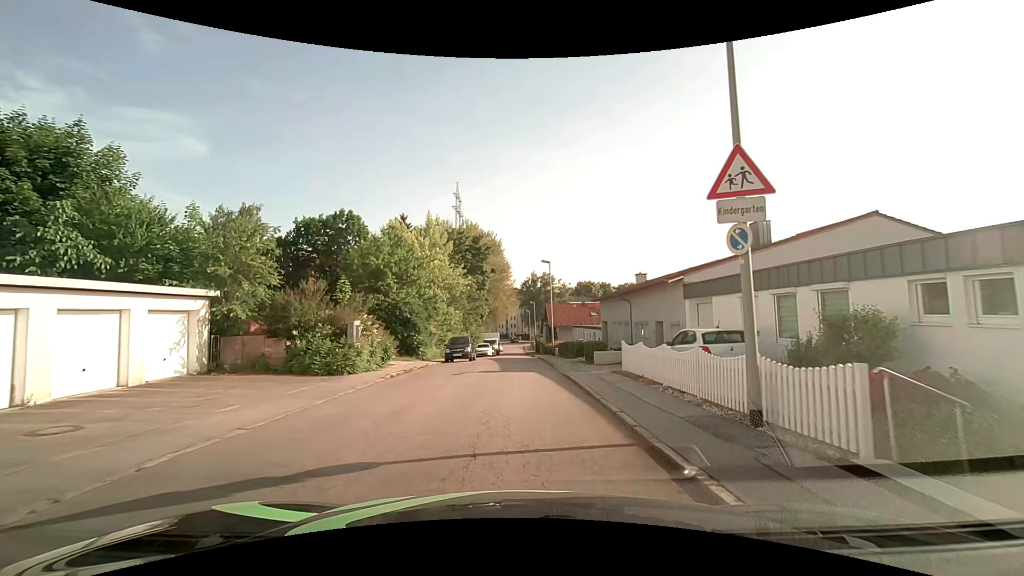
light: Day
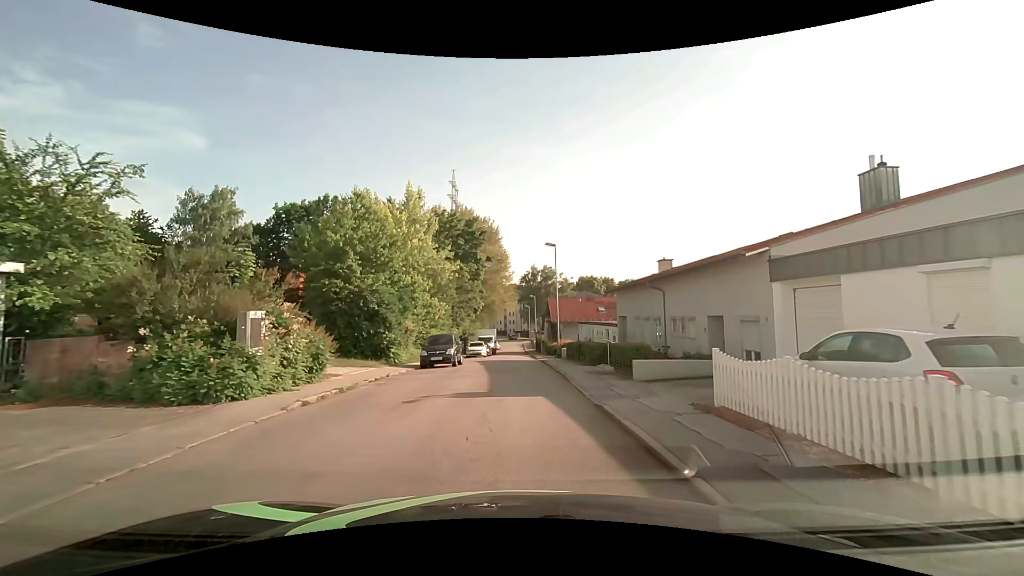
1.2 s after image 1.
(+0.1, +7.2) m; 0°
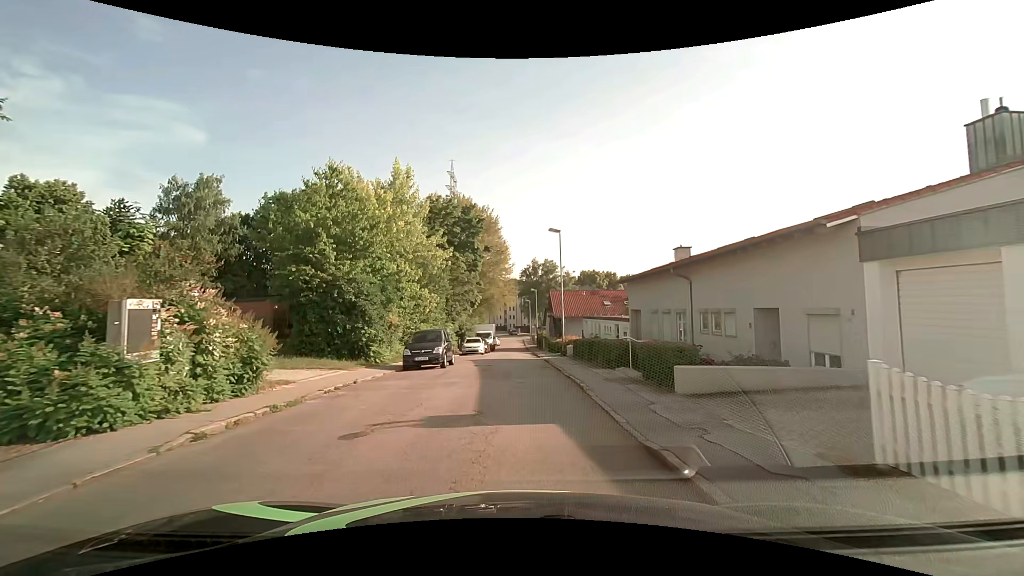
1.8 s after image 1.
(0.0, +3.6) m; 0°
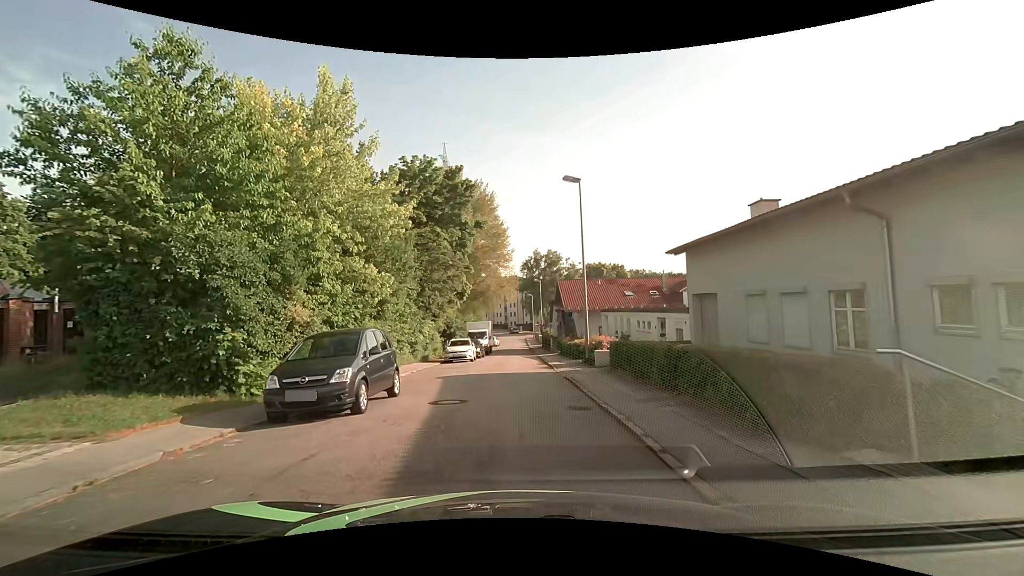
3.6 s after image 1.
(+0.1, +10.7) m; 0°
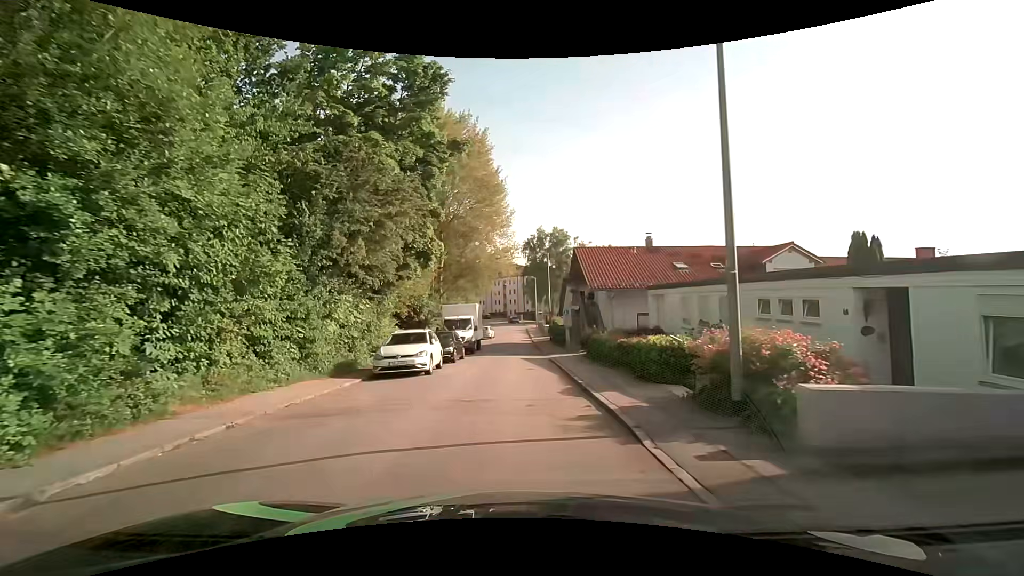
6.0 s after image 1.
(+0.1, +14.8) m; 0°
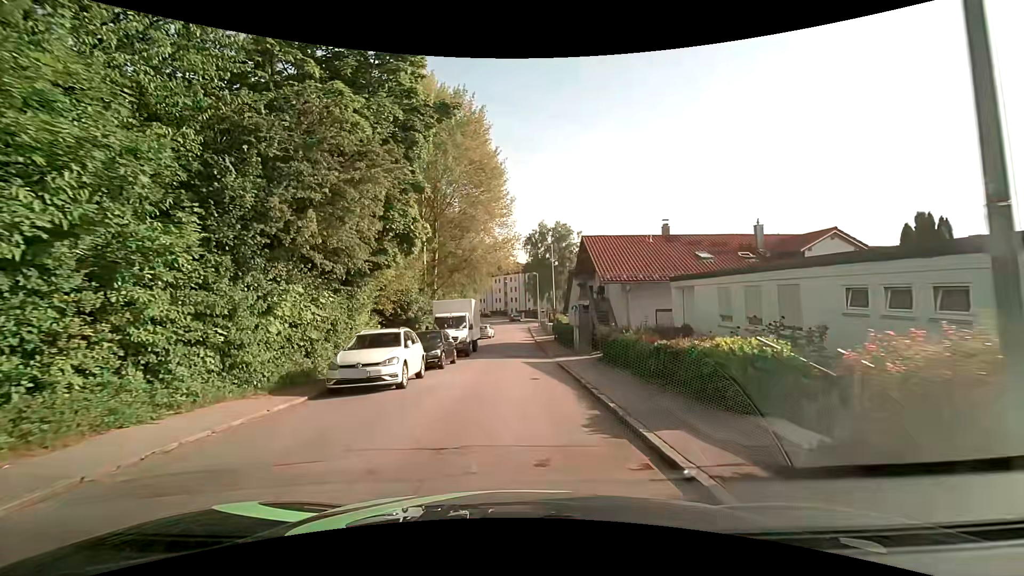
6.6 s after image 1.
(0.0, +3.9) m; 0°
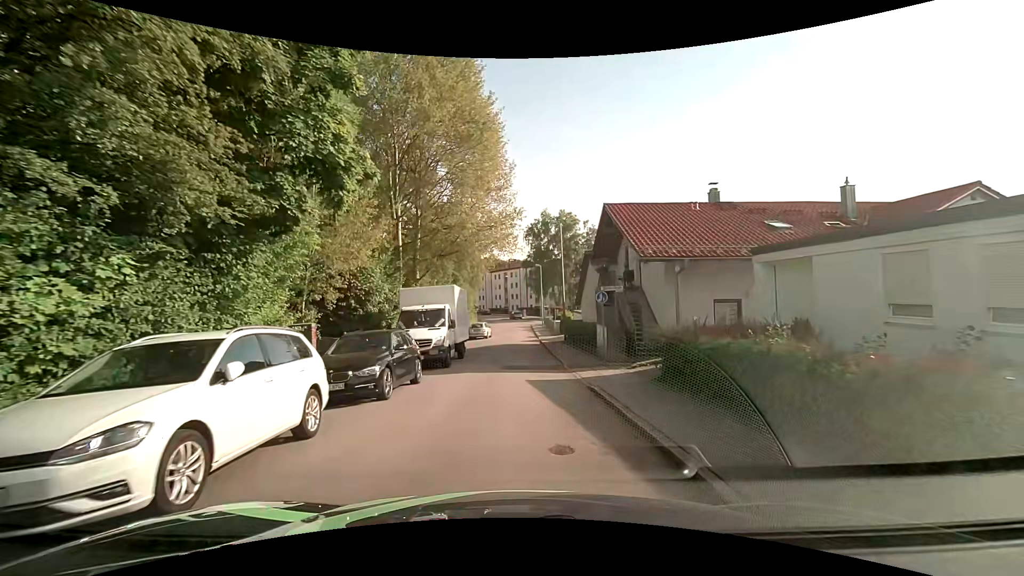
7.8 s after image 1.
(0.0, +7.9) m; -1°
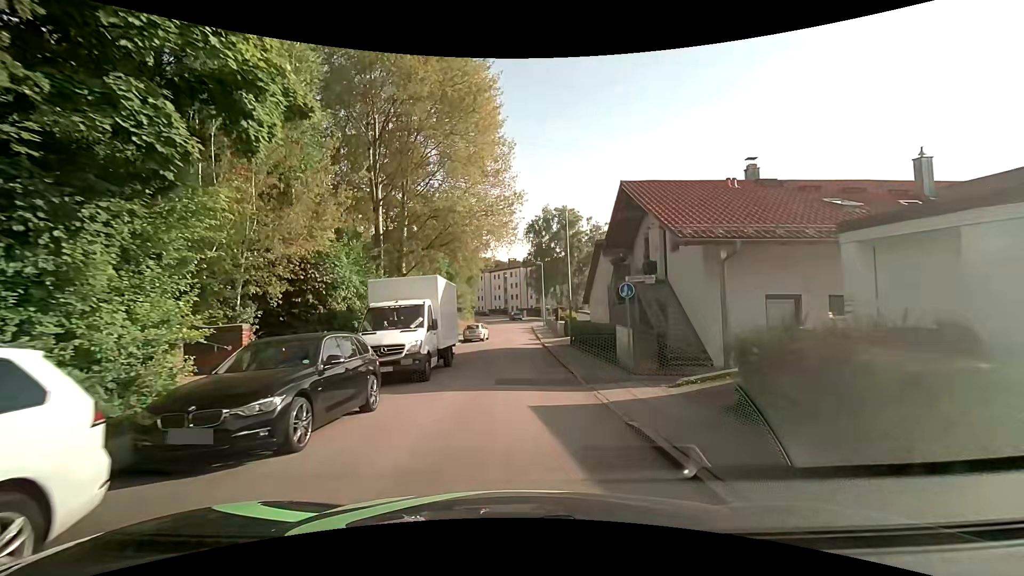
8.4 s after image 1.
(0.0, +4.1) m; 0°
(0, +10) (0, +20) (0, +30) (0, +40) (0, +50) (0, +60) (0, +70) (-1, +80) (-4, +90) (-7, +99) m
